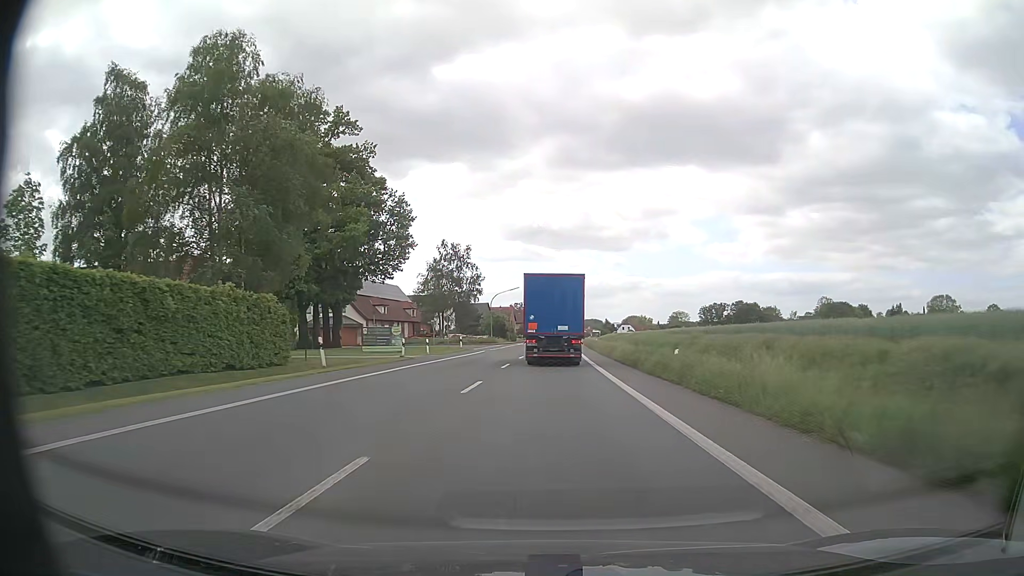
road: primary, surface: asphalt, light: Day
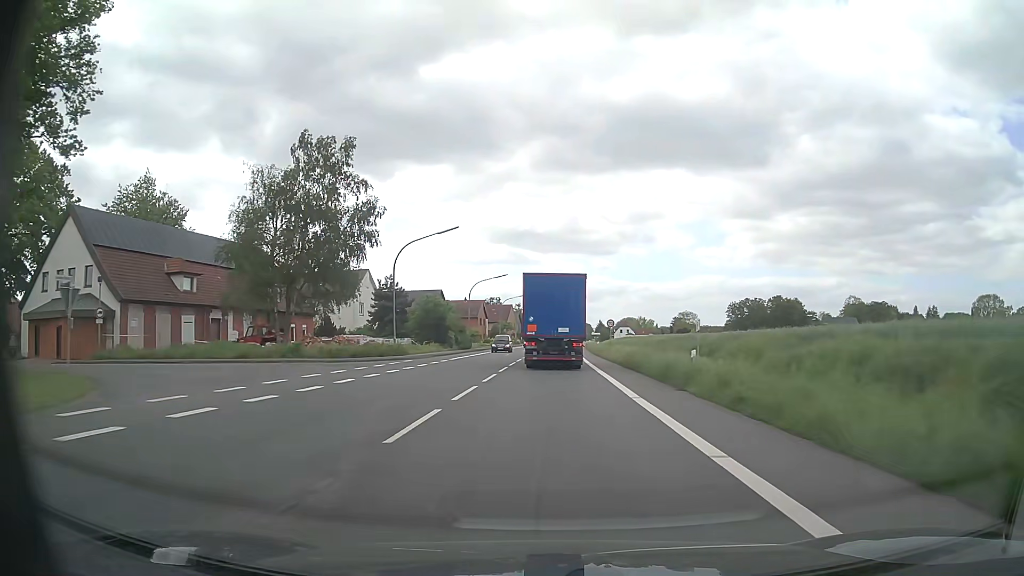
(+0.7, +55.4) m; +1°
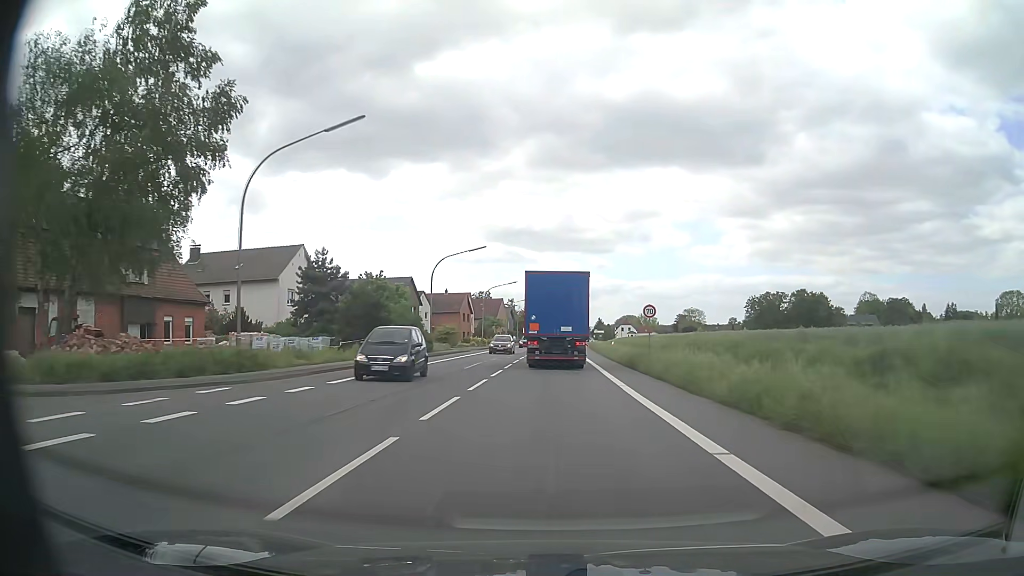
(0.0, +21.9) m; 0°
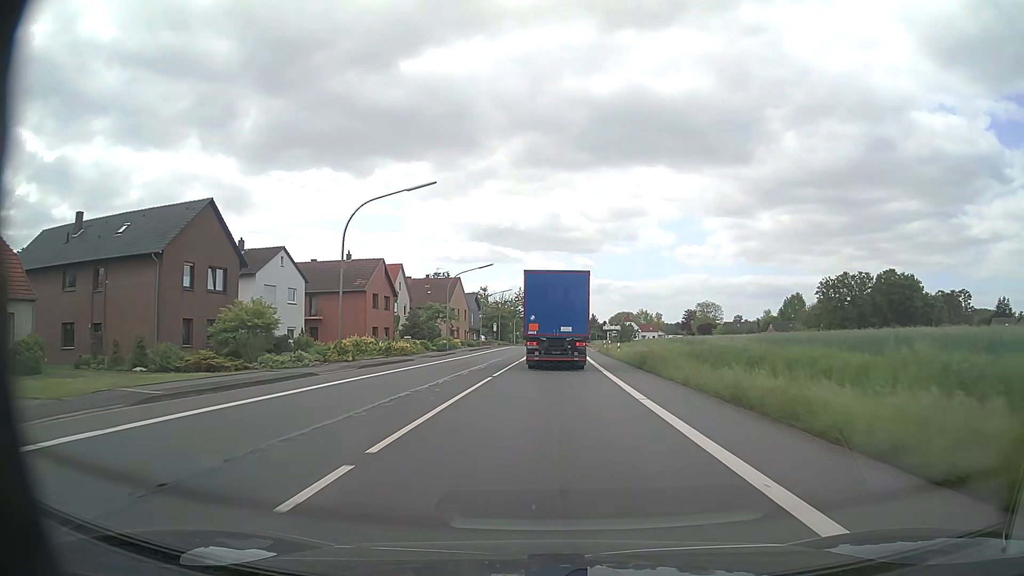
(+0.5, +53.7) m; +1°
